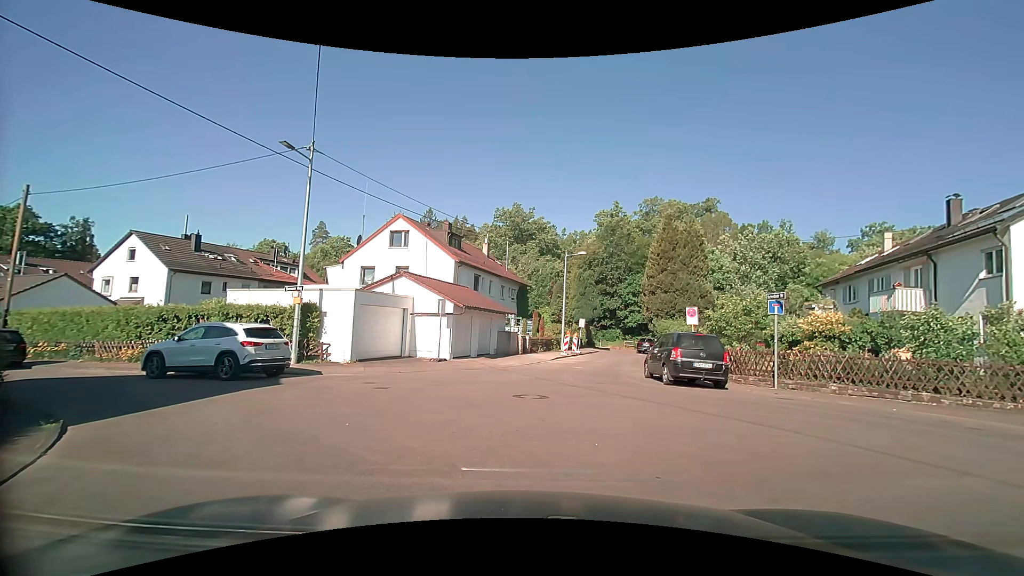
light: Day
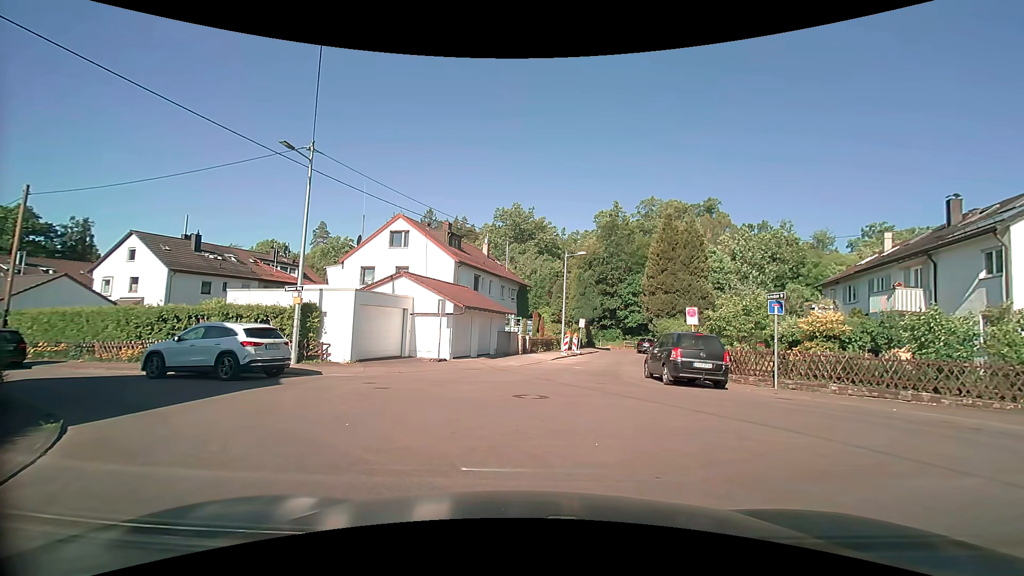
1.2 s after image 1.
(0.0, 0.0) m; 0°
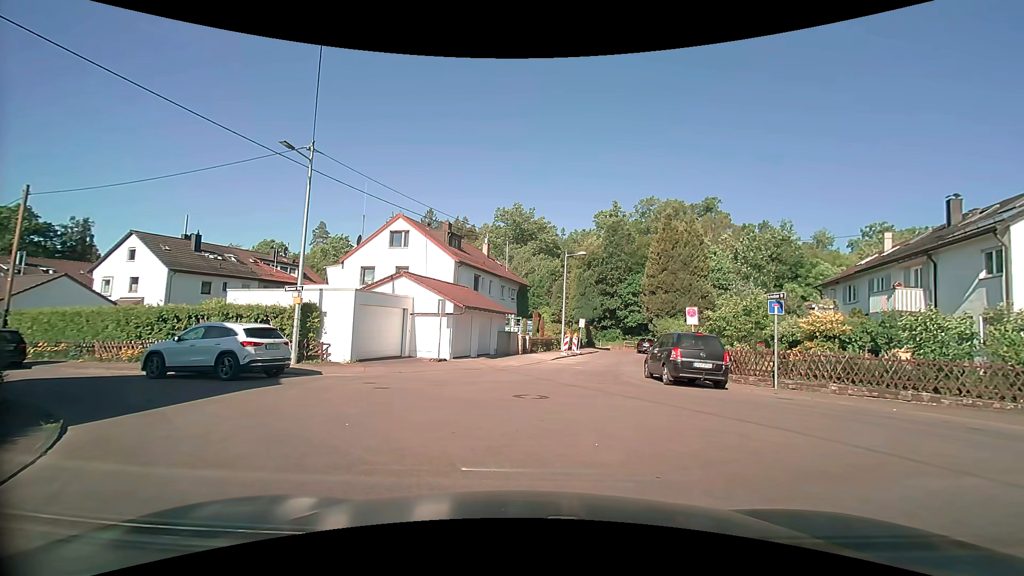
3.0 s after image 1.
(0.0, 0.0) m; 0°
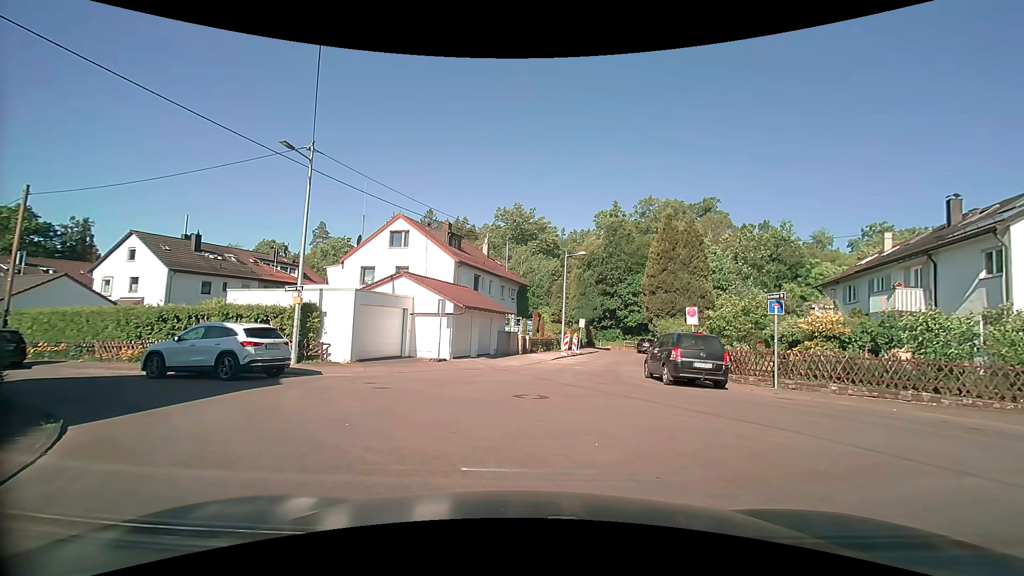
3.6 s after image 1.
(0.0, 0.0) m; 0°
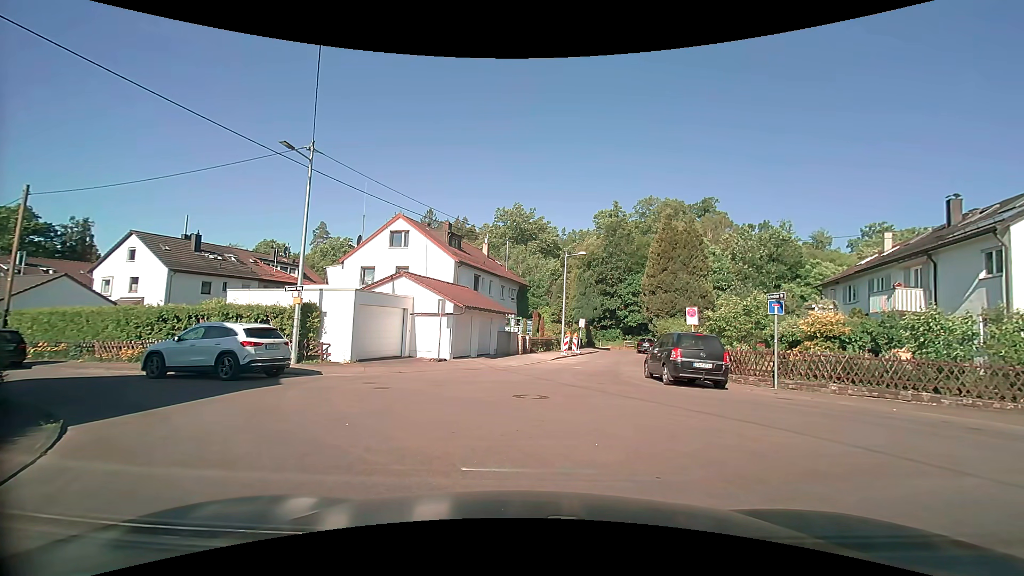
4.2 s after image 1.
(0.0, 0.0) m; 0°
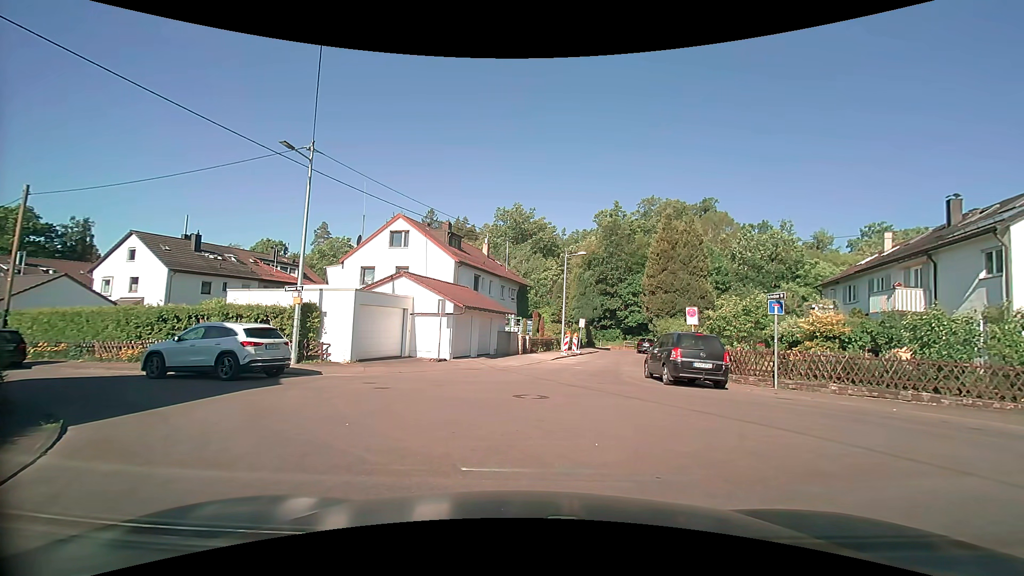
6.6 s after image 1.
(0.0, 0.0) m; 0°
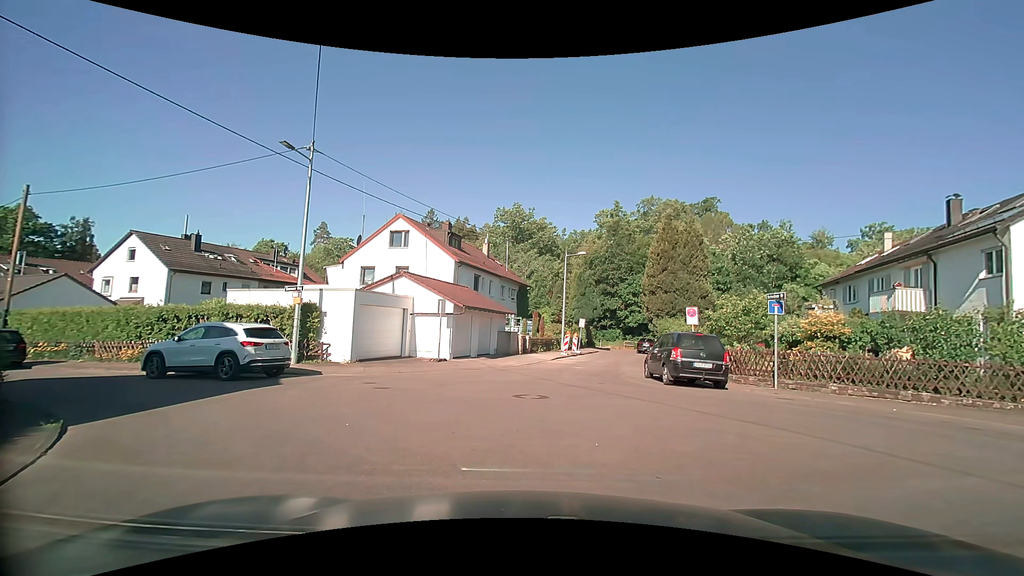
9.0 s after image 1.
(0.0, 0.0) m; 0°
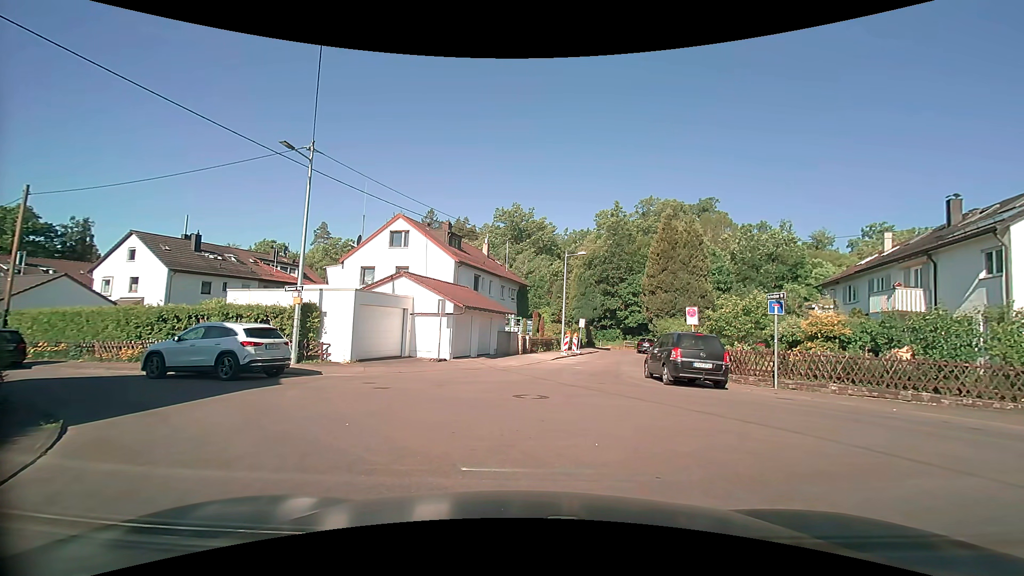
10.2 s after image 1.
(0.0, 0.0) m; 0°
